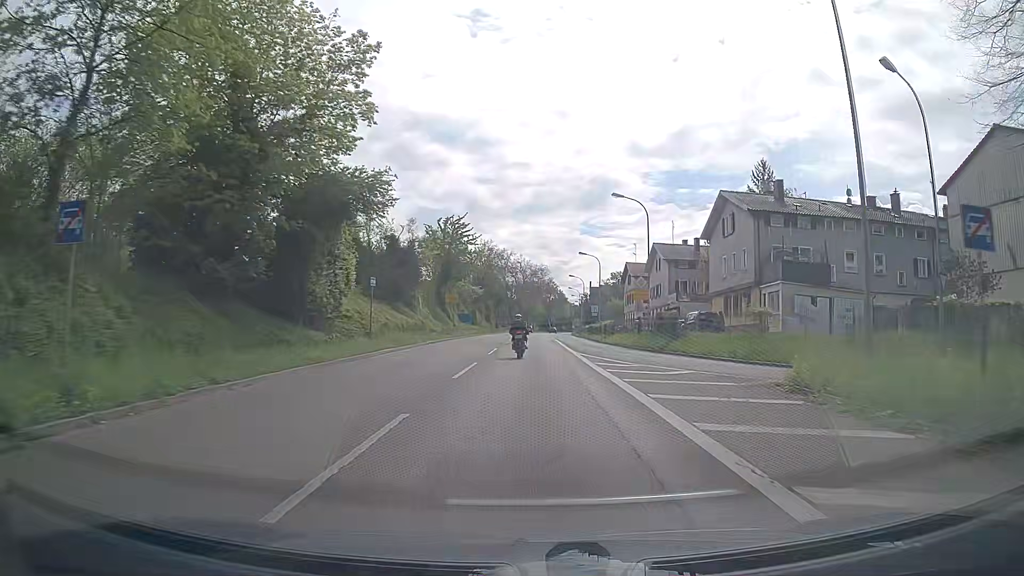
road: trunk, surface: asphalt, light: Day
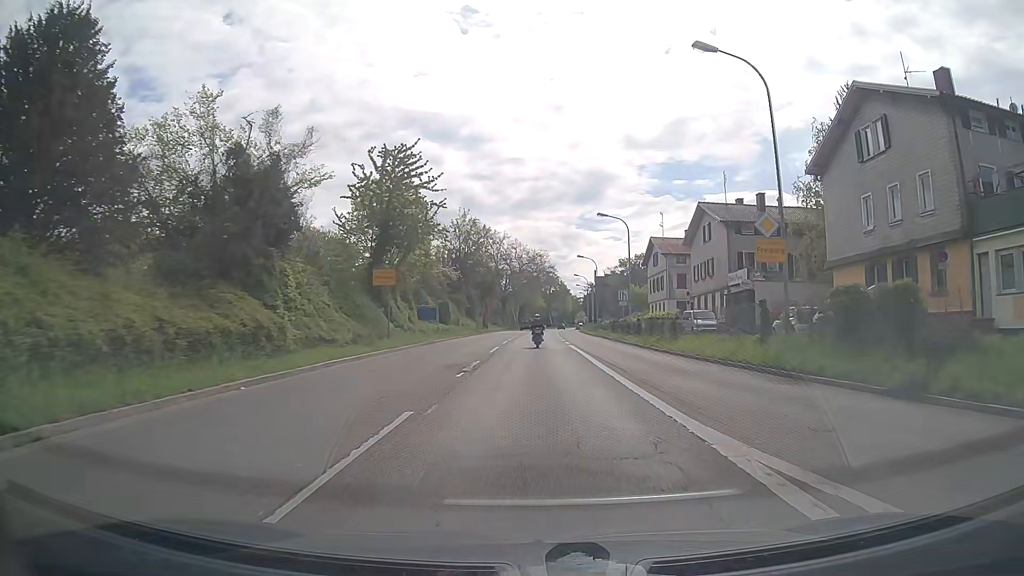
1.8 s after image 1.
(-0.1, +23.9) m; 0°
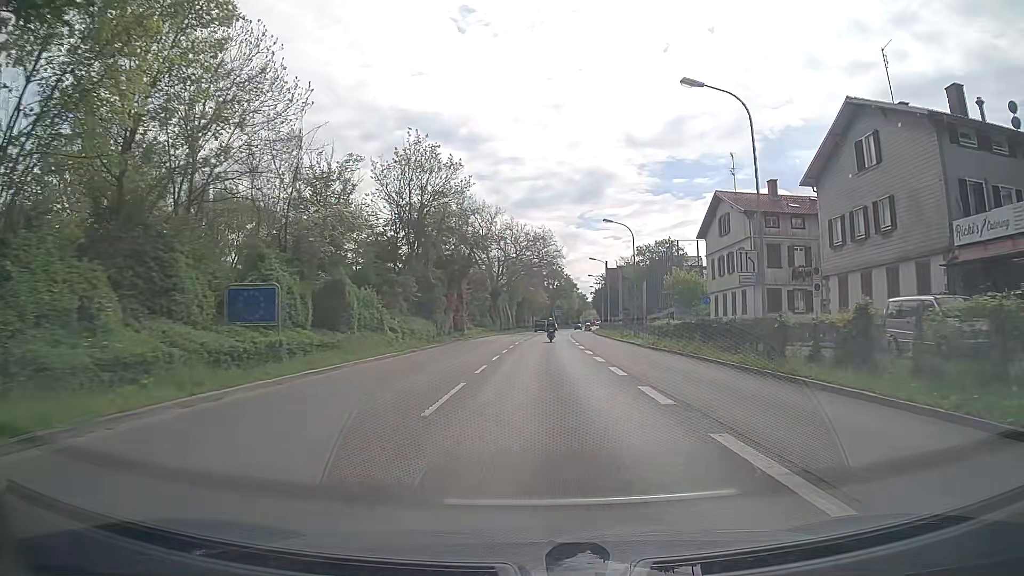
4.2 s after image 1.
(-0.1, +29.1) m; 0°
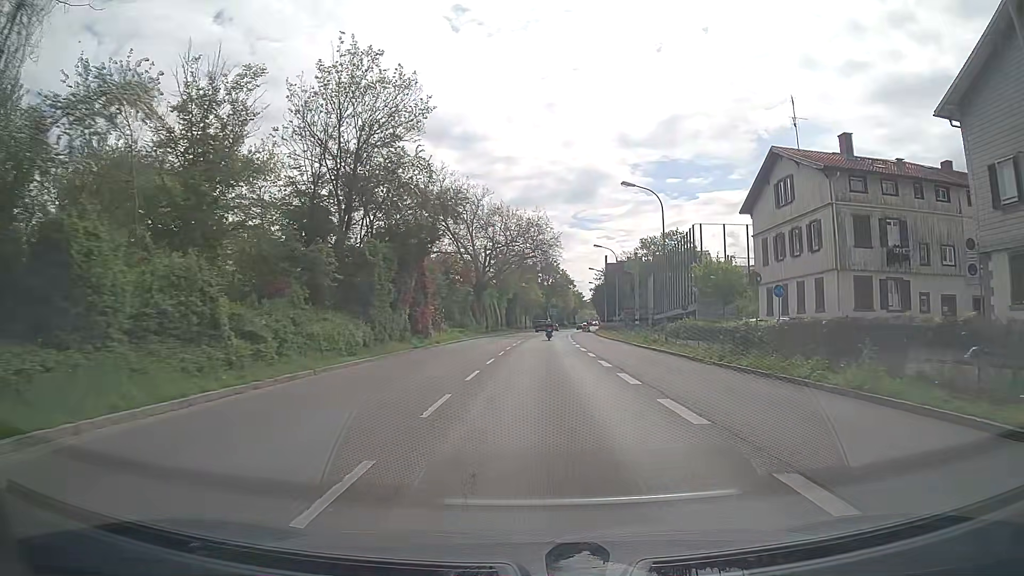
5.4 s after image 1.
(+0.1, +14.3) m; +1°
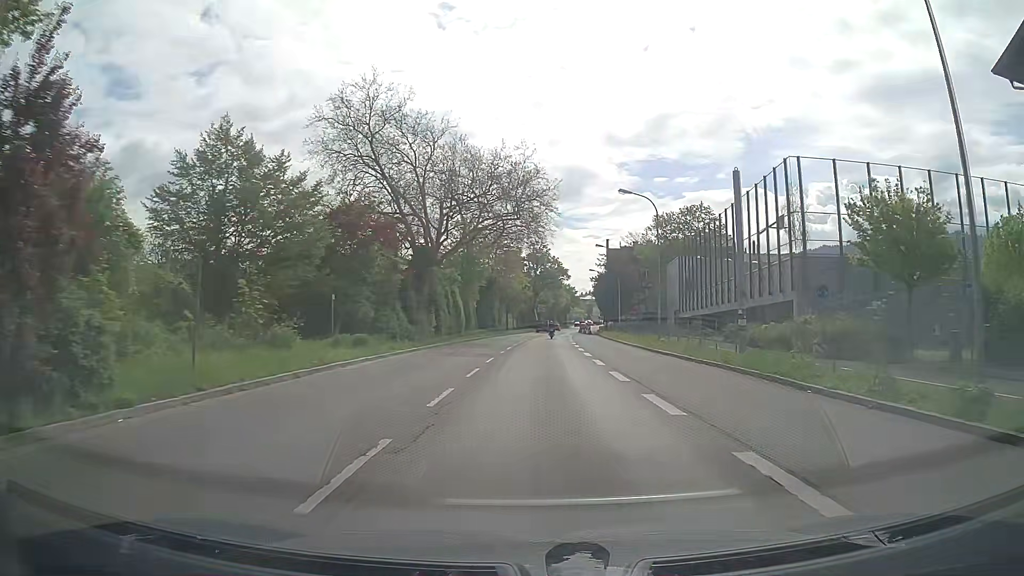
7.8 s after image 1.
(+0.3, +29.1) m; +1°
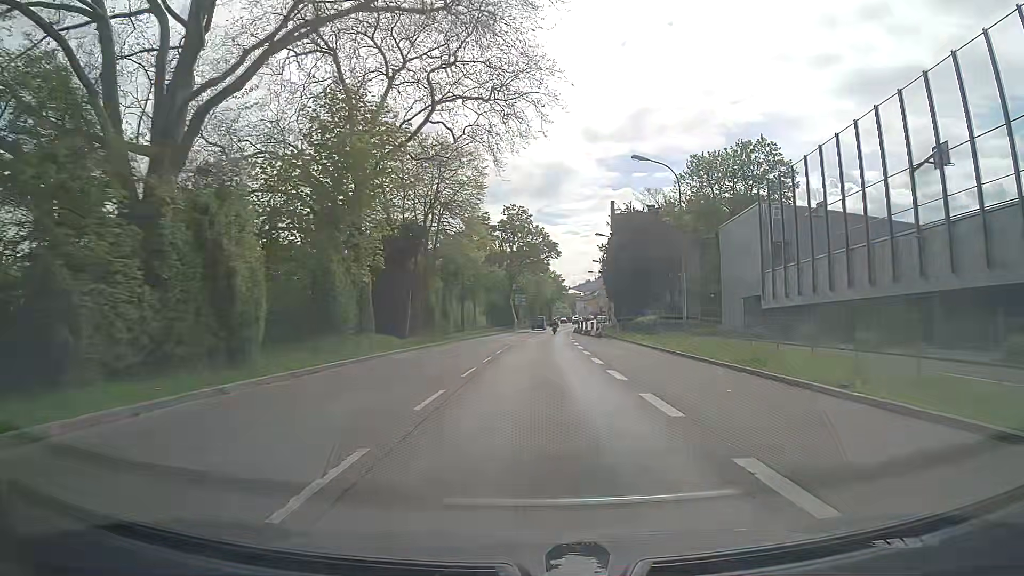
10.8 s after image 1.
(+0.8, +36.6) m; +2°
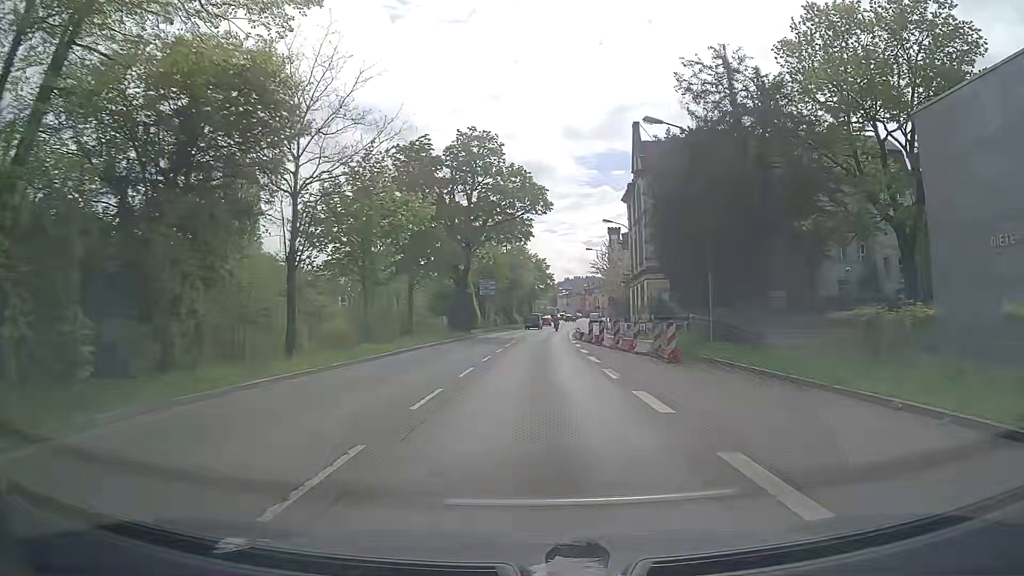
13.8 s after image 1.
(+0.6, +35.9) m; +1°
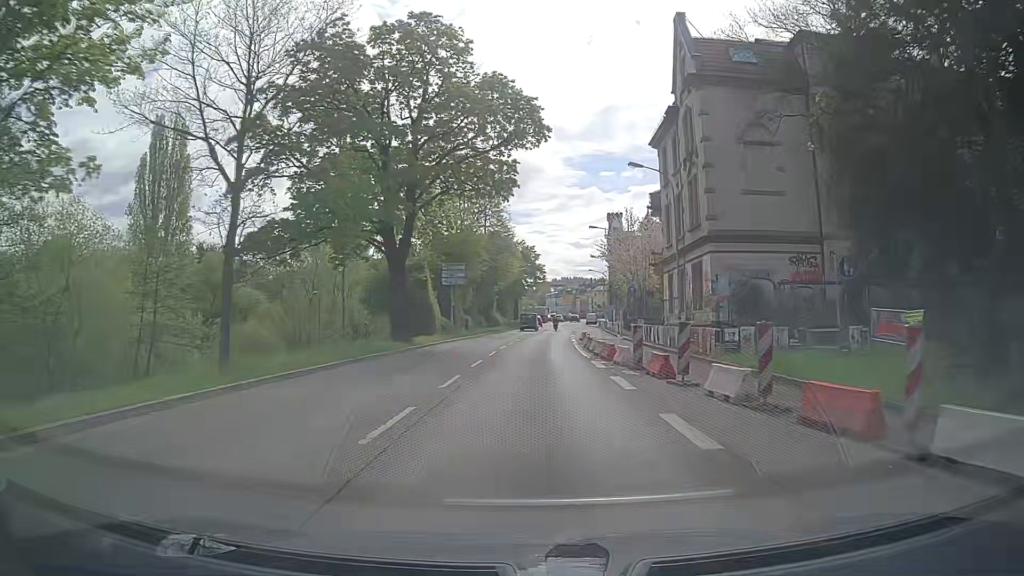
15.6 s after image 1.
(+0.4, +21.0) m; +2°
(0, +10) (0, +20) (0, +30) (+1, +40) (+1, +50) (+2, +60) (+4, +70) (+5, +80) (+6, +90) (+7, +100) m
